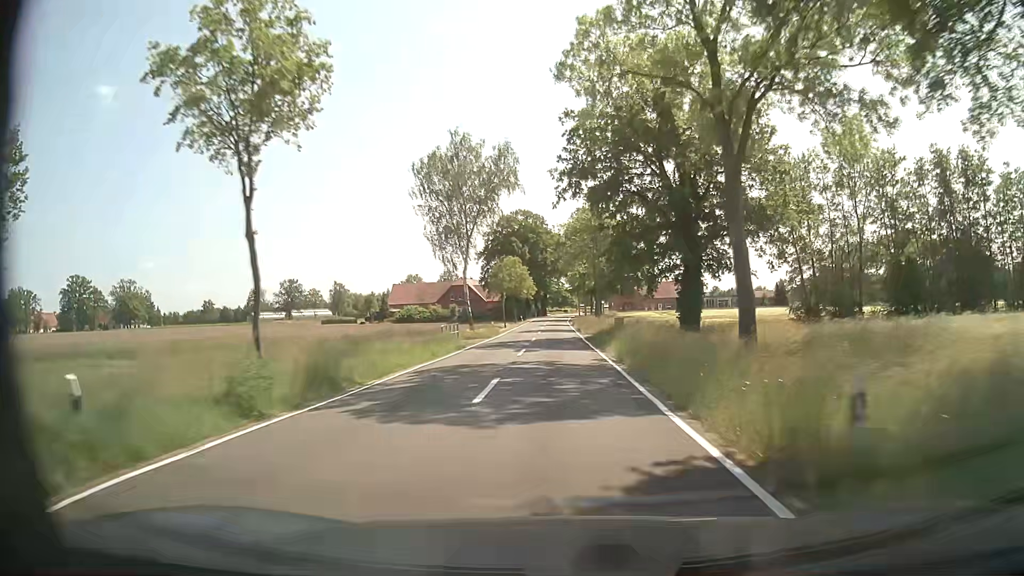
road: tertiary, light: Day
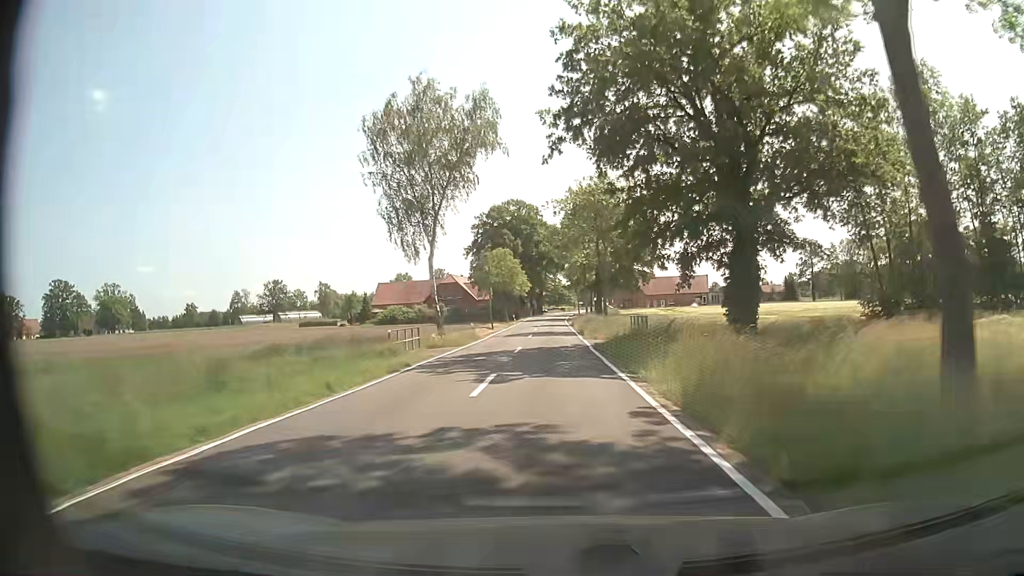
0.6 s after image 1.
(0.0, +11.3) m; 0°
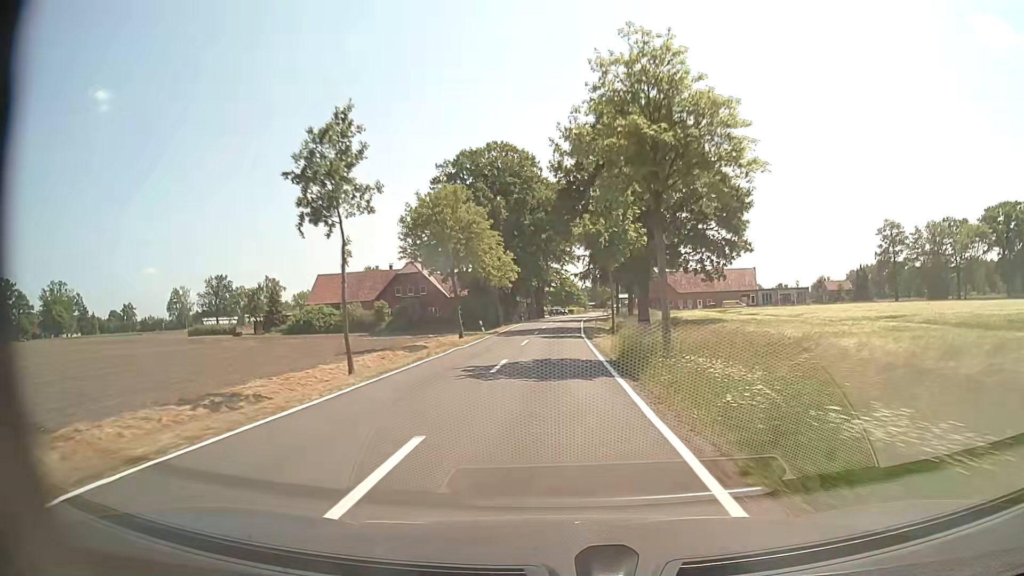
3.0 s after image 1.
(-0.5, +45.1) m; -1°
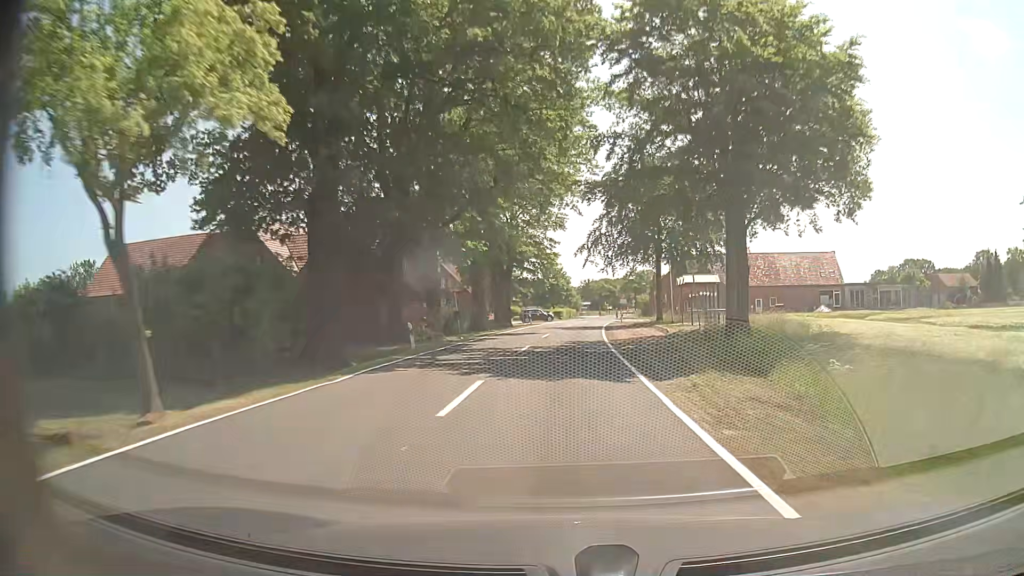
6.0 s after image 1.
(+0.1, +56.0) m; +2°
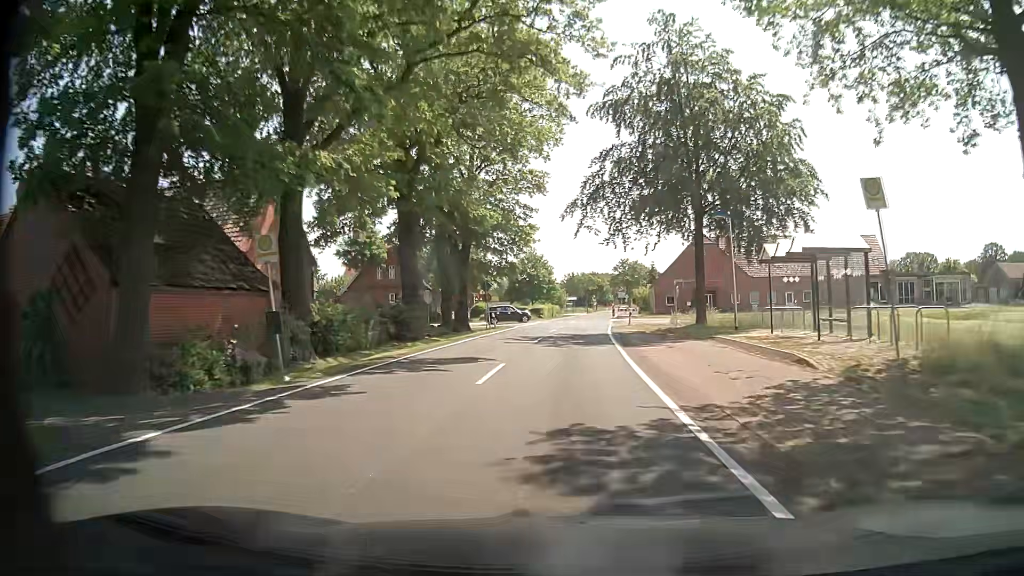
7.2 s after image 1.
(+0.1, +20.2) m; +1°
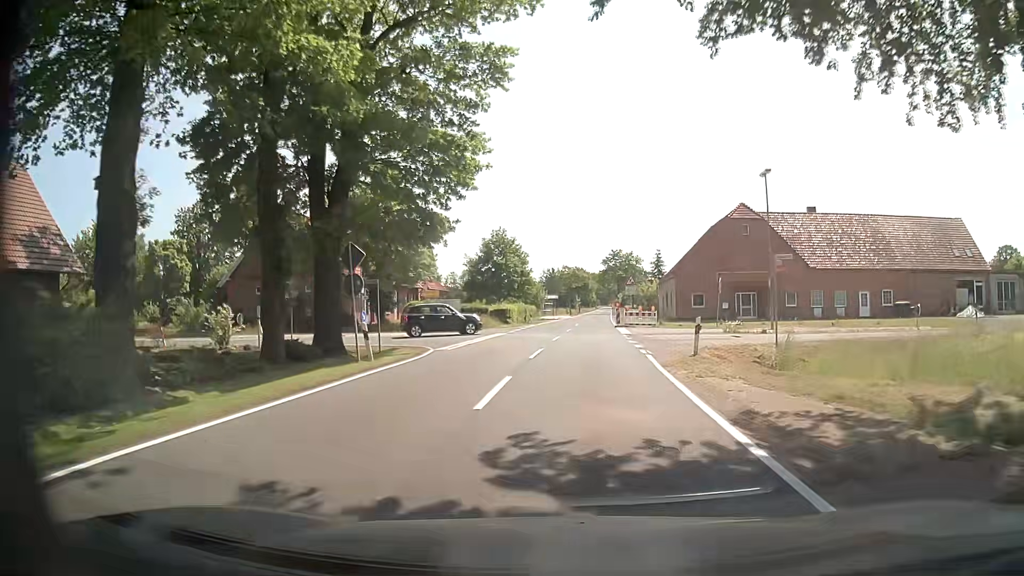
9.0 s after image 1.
(+0.5, +24.5) m; +2°
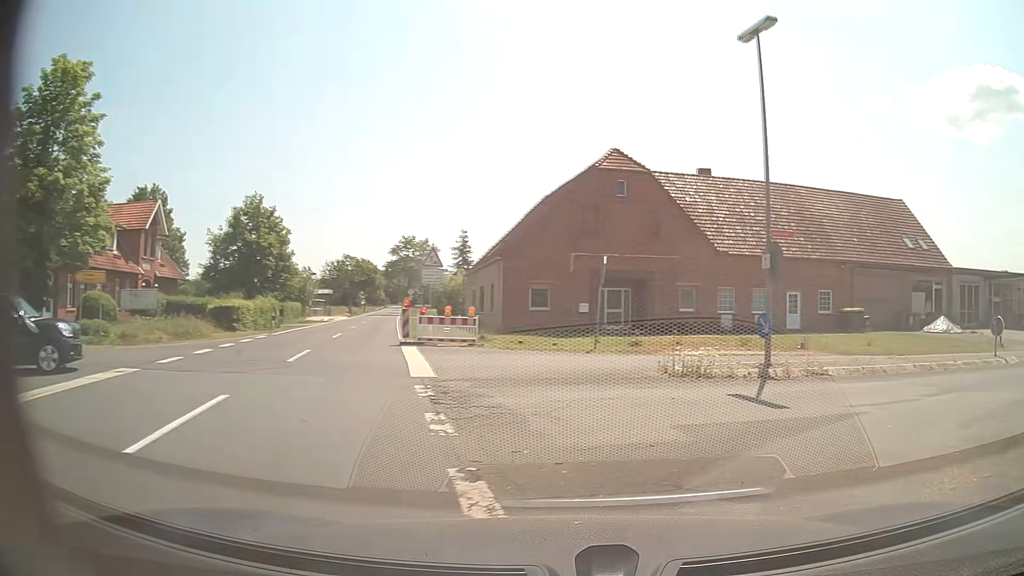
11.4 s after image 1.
(+1.3, +19.9) m; +17°
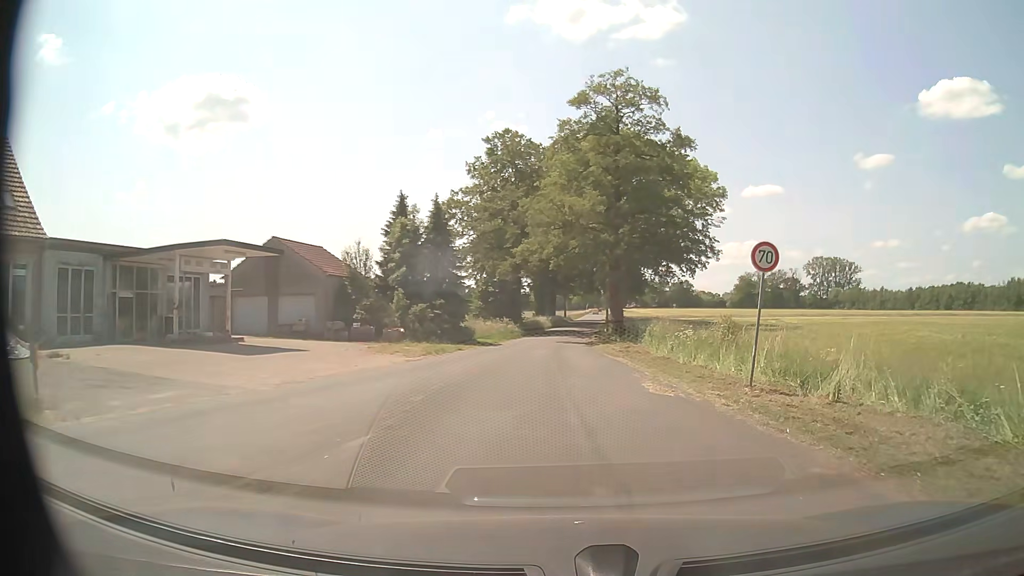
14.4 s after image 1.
(+14.1, +15.7) m; +72°
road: residential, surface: paved
(0, +10) (0, +20) (0, +30) (0, +40) (0, +50) (+1, +60) (+1, +70) (+2, +80) (+2, +90) (+3, +100) m
